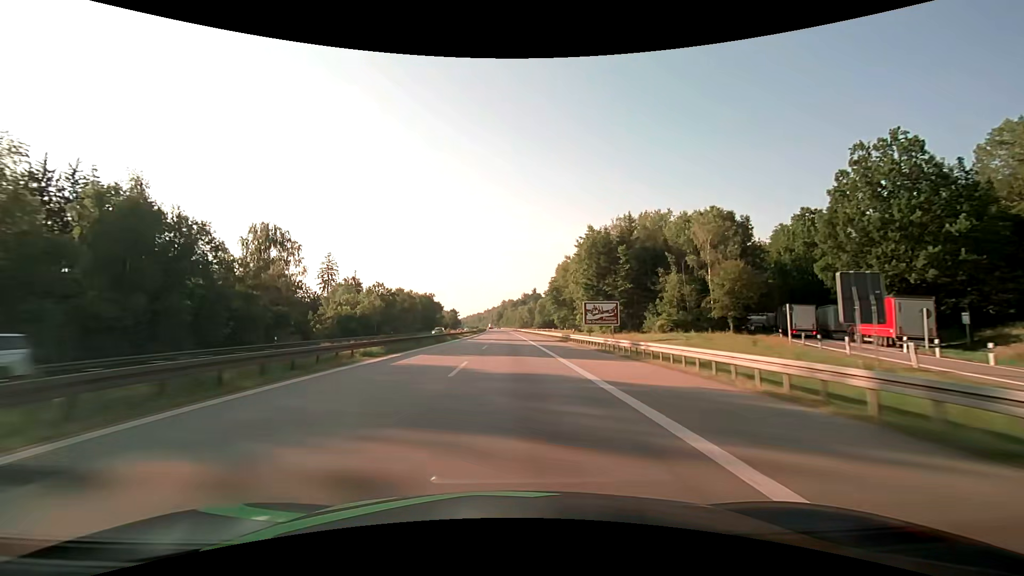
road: motorway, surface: asphalt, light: Day
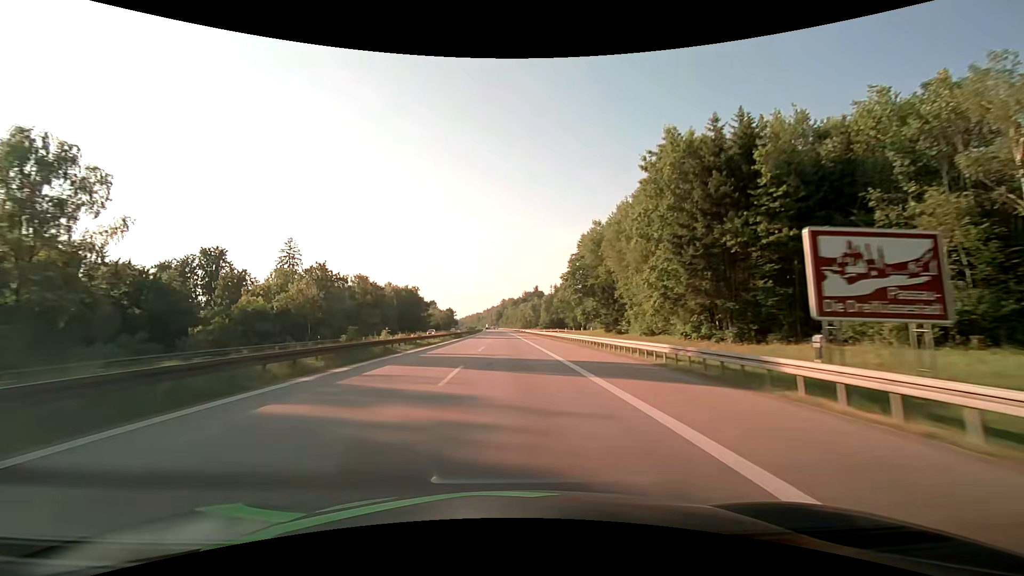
(0.0, +38.0) m; 0°
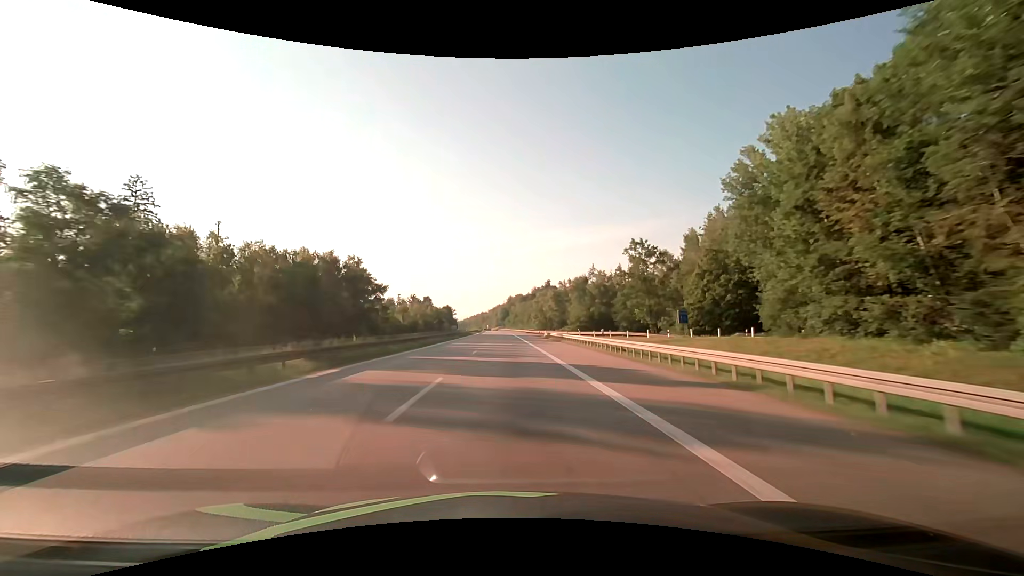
(-0.6, +76.0) m; -1°
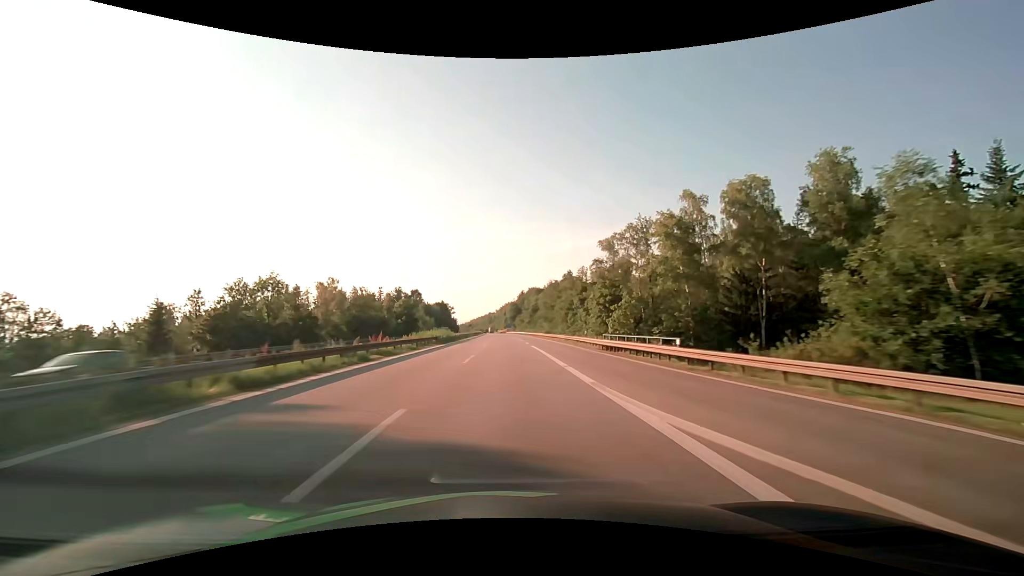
(-1.0, +95.0) m; -1°
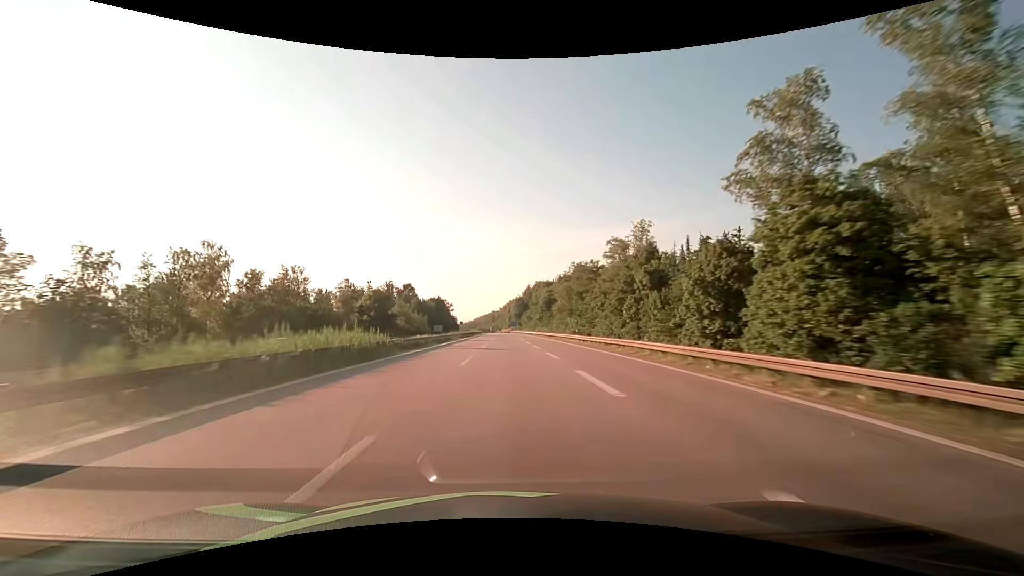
(-0.2, +38.0) m; -1°
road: motorway_link
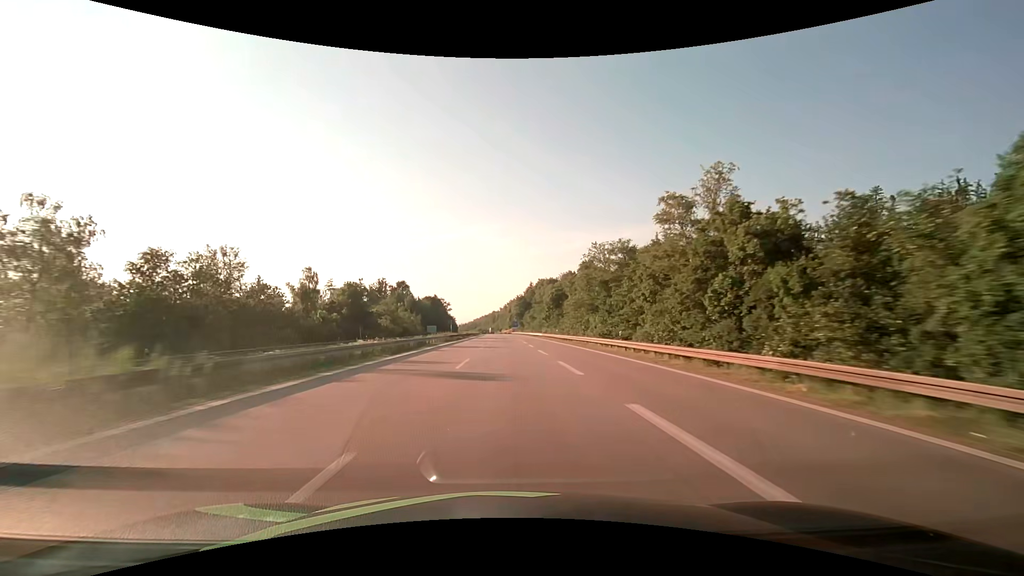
(0.0, +19.0) m; 0°
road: motorway
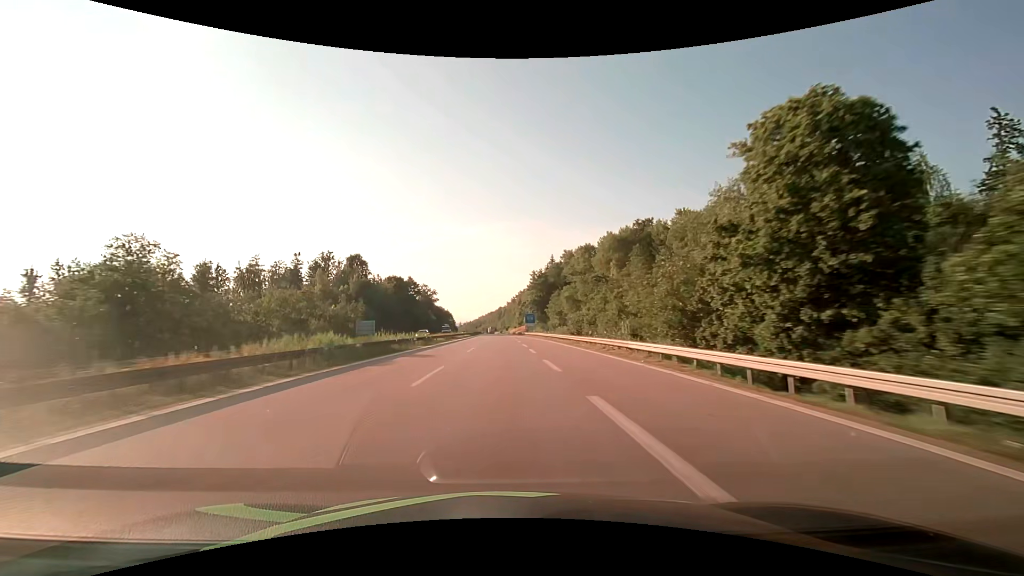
(-0.5, +95.1) m; -1°
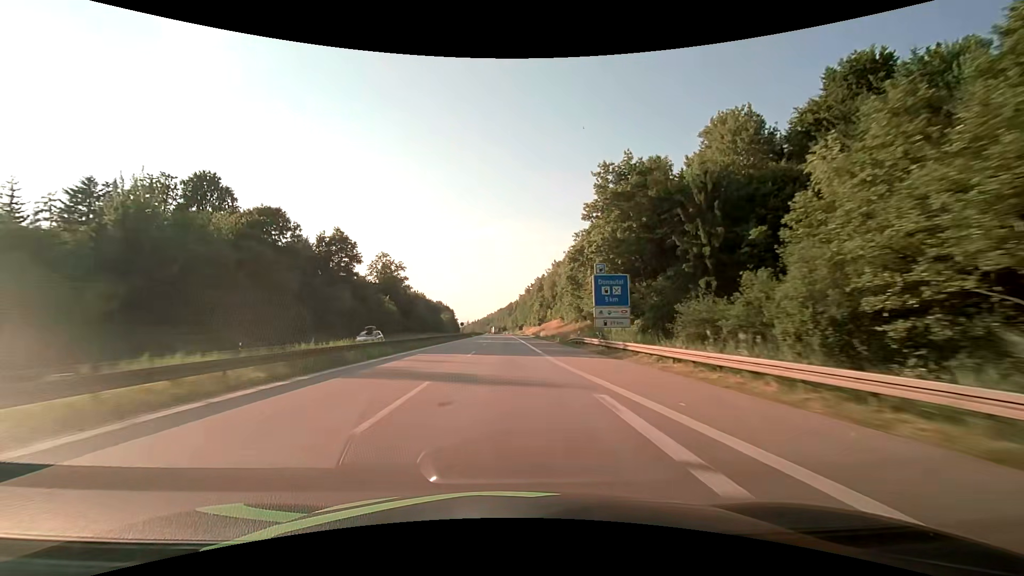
(-1.3, +95.1) m; -1°
(0, +10) (0, +20) (0, +30) (0, +40) (0, +50) (-1, +60) (-1, +70) (-1, +80) (-1, +90) (-1, +100) m
